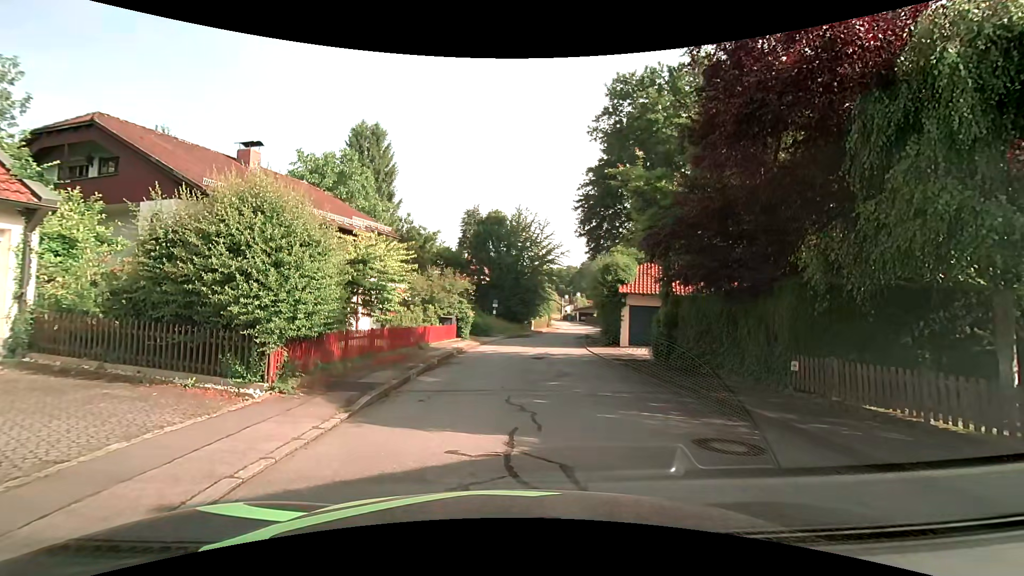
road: residential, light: Day
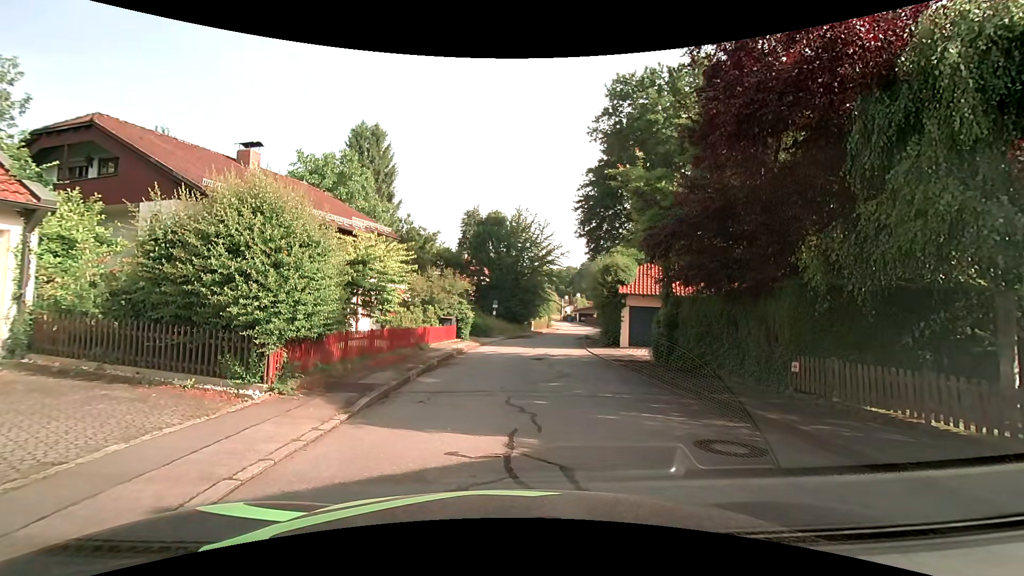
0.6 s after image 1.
(0.0, +0.1) m; 0°
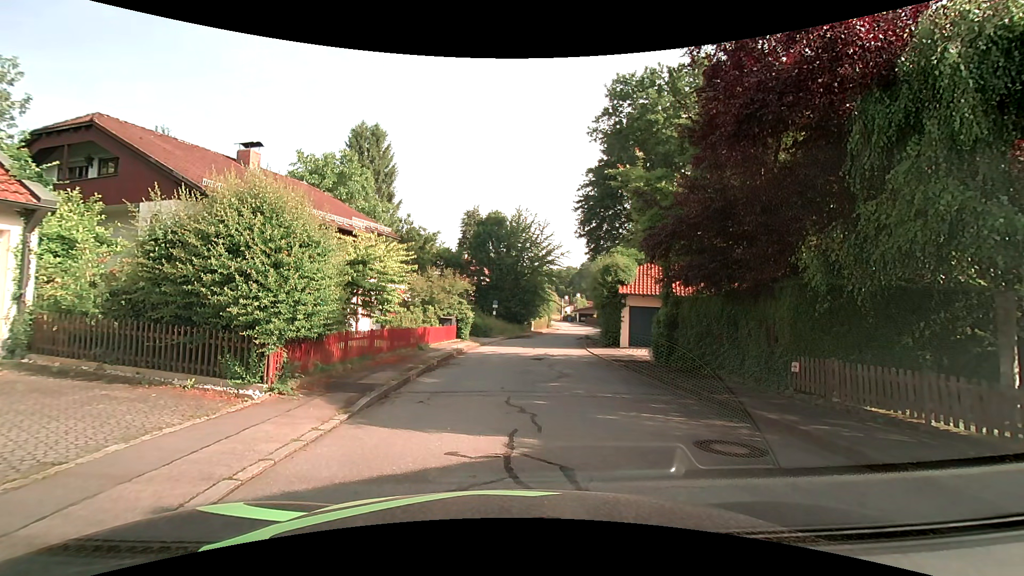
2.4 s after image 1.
(0.0, 0.0) m; 0°
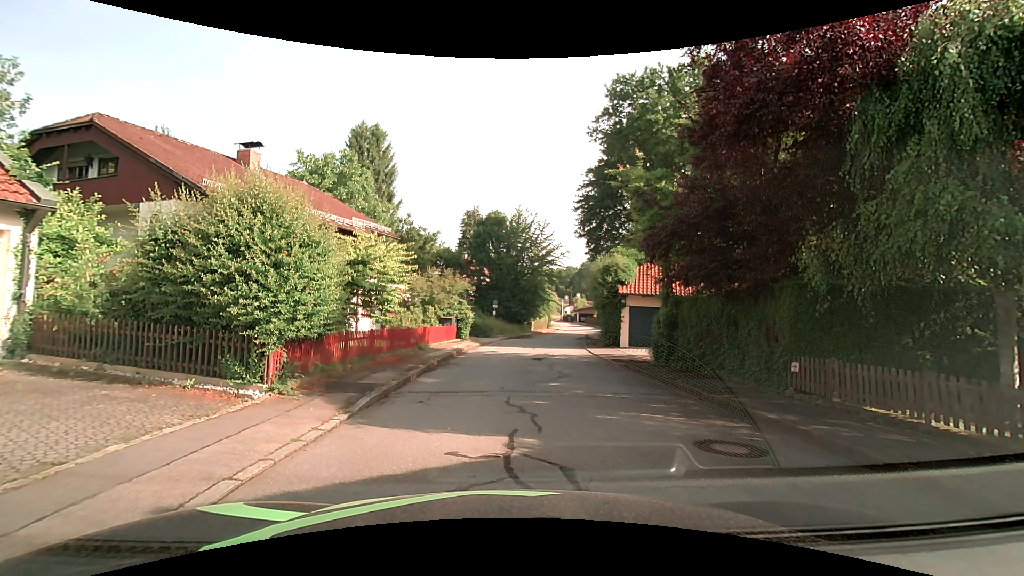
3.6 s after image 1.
(0.0, 0.0) m; 0°
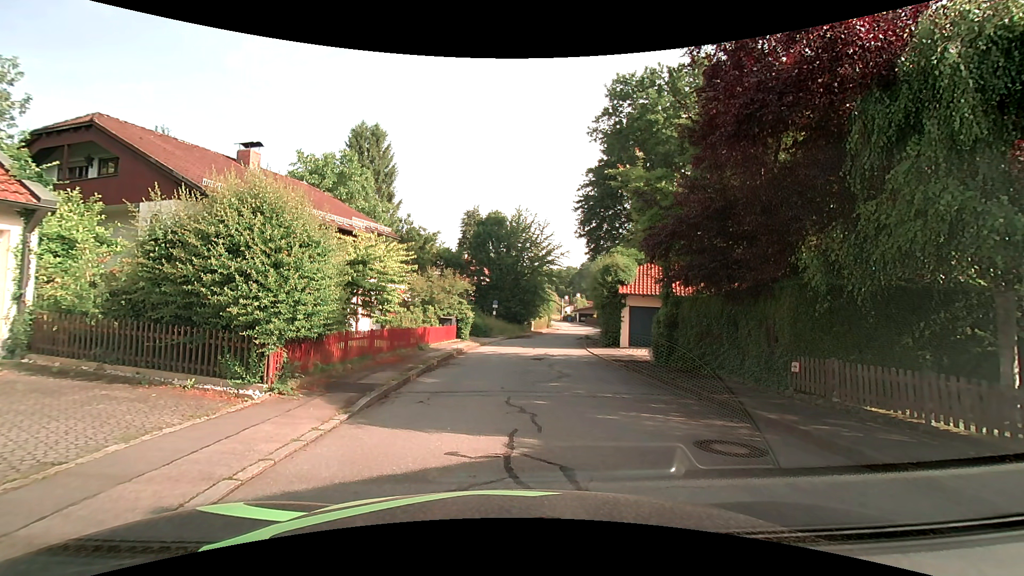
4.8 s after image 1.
(0.0, 0.0) m; 0°
